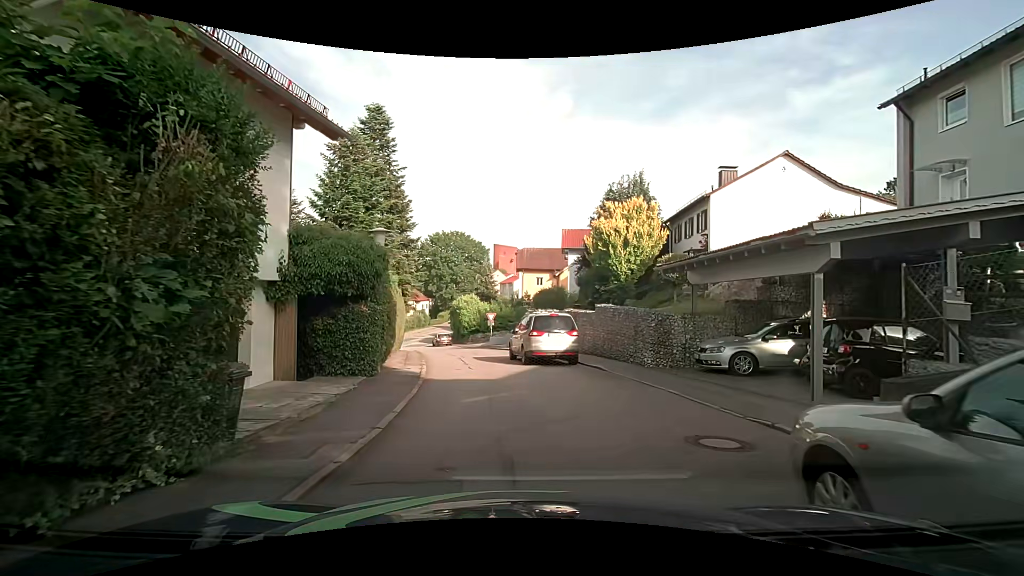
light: Day
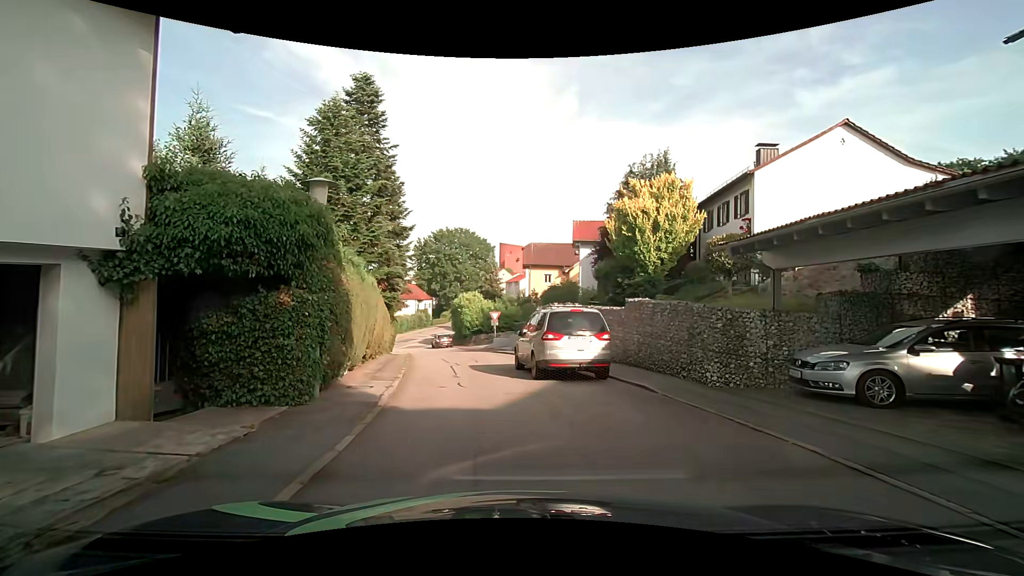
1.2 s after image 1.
(-0.1, +4.4) m; -1°
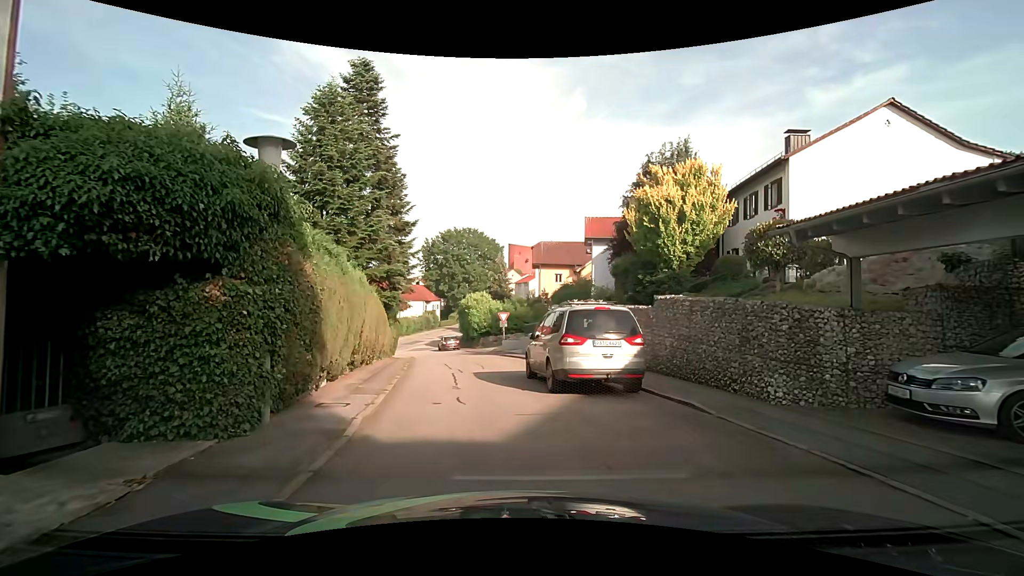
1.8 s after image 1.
(0.0, +2.1) m; -2°
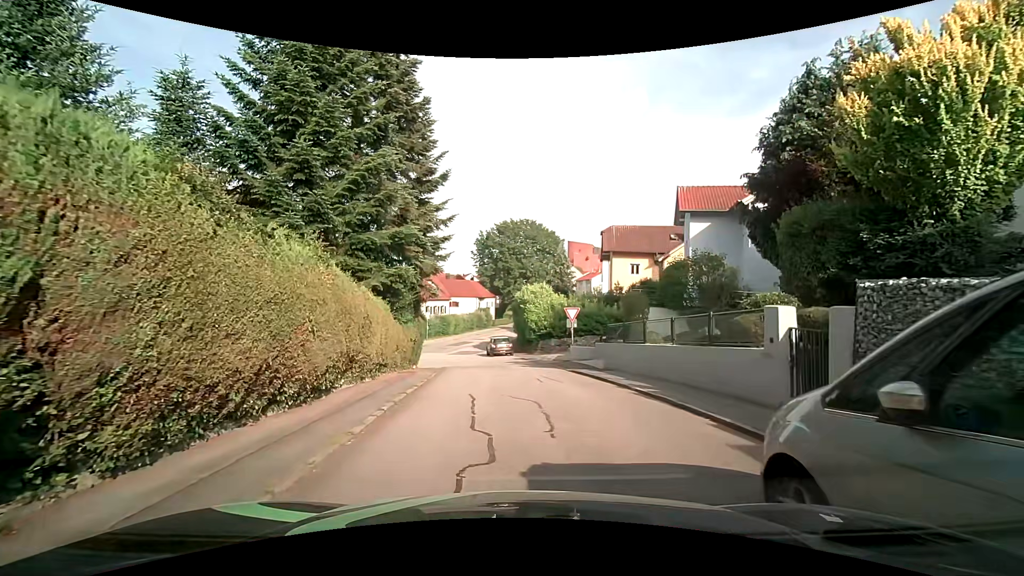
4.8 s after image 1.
(-0.4, +10.1) m; -6°
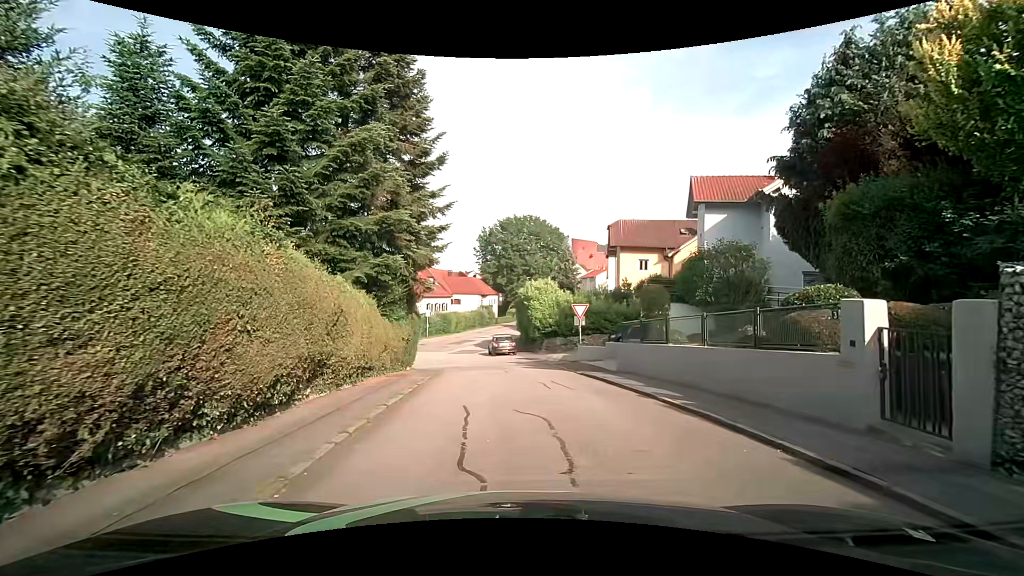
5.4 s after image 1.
(0.0, +1.9) m; +1°
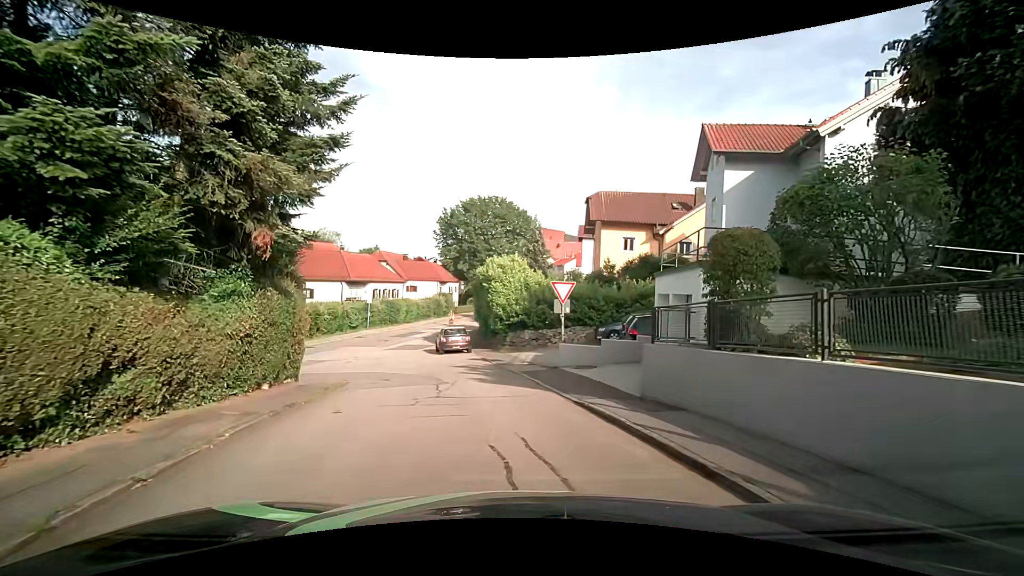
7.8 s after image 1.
(+0.2, +8.5) m; +3°
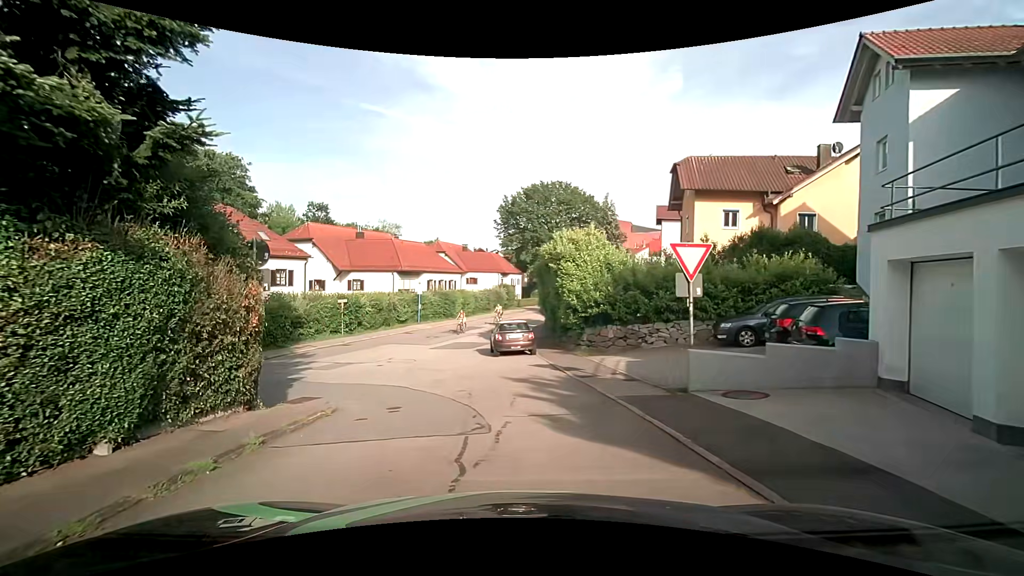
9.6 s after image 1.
(-0.2, +6.5) m; -7°
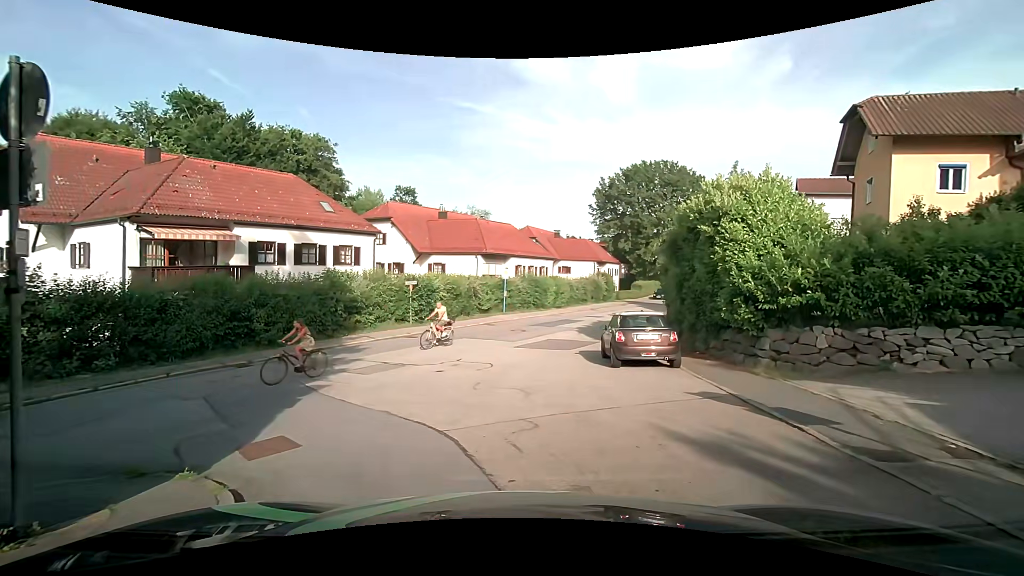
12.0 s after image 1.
(-0.7, +6.9) m; -13°
